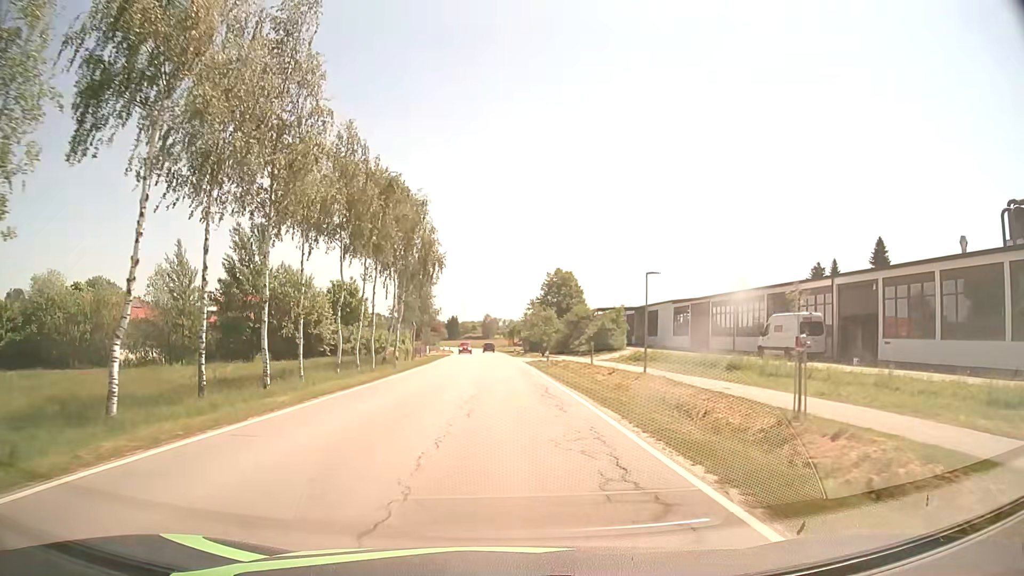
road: secondary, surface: asphalt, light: Day
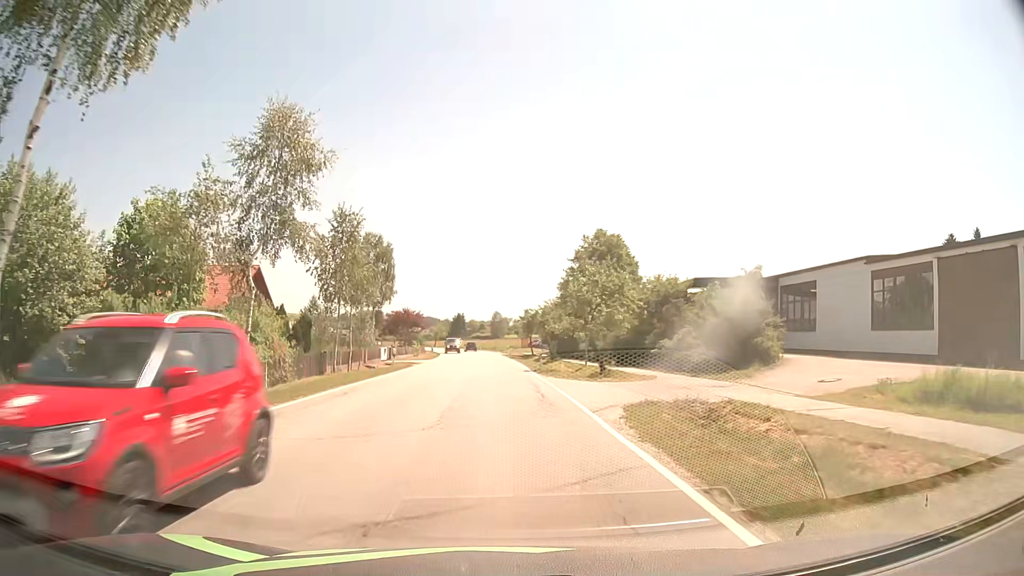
(-0.4, +38.3) m; -1°
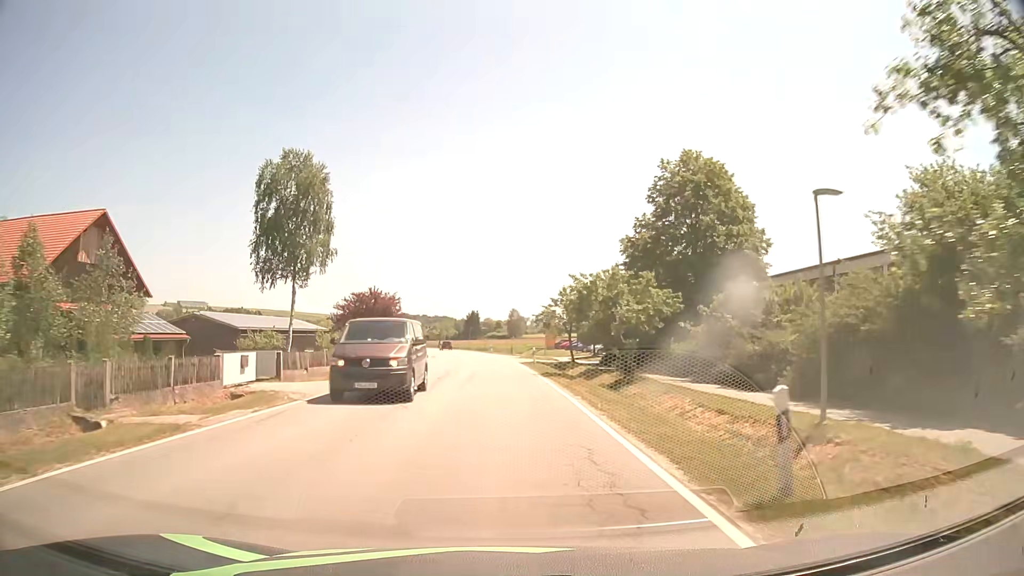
(-0.3, +30.5) m; -1°
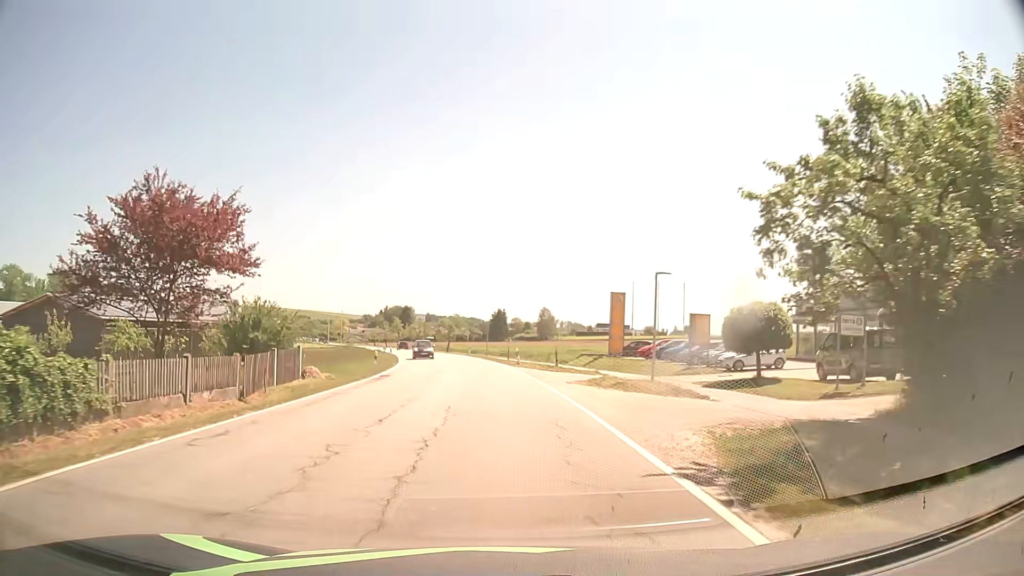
(-0.6, +38.1) m; -3°
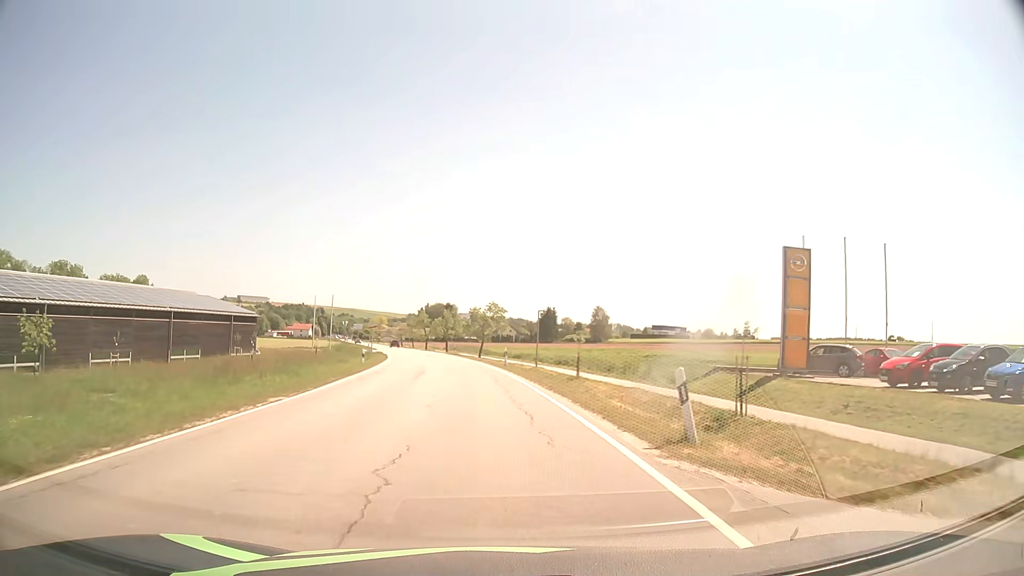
(-0.7, +30.4) m; -3°
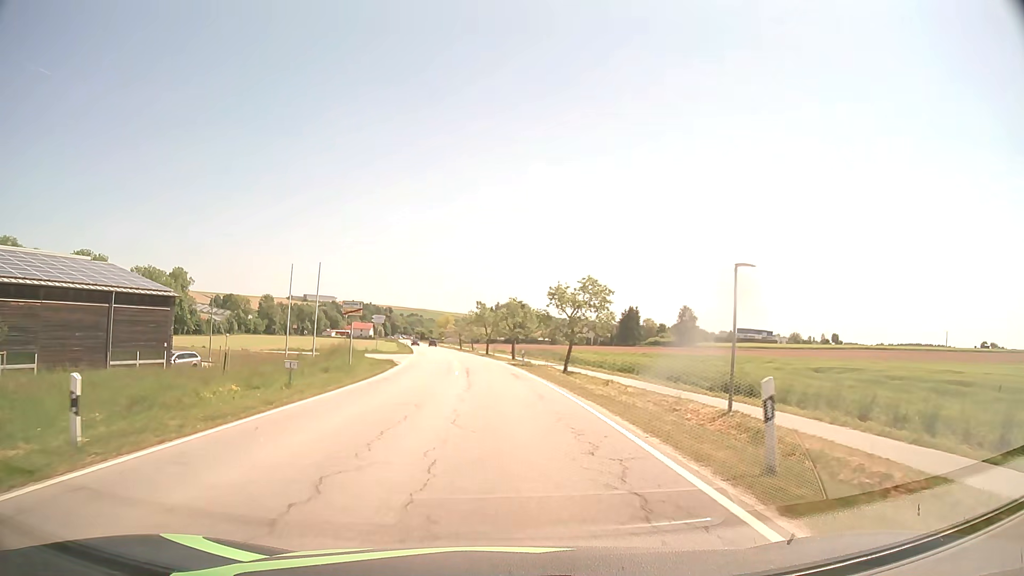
(-1.9, +30.4) m; -6°
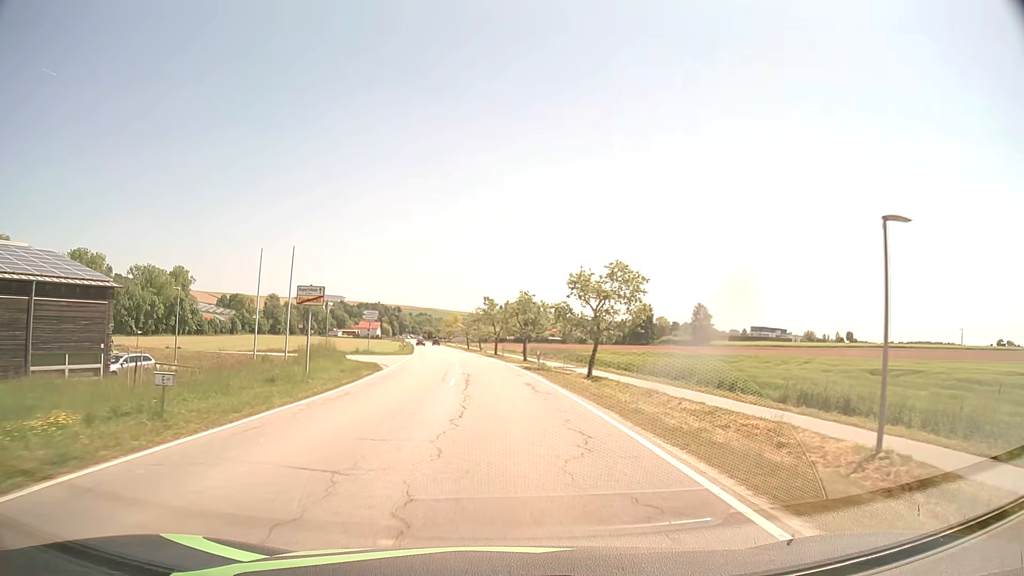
(0.0, +7.7) m; -1°
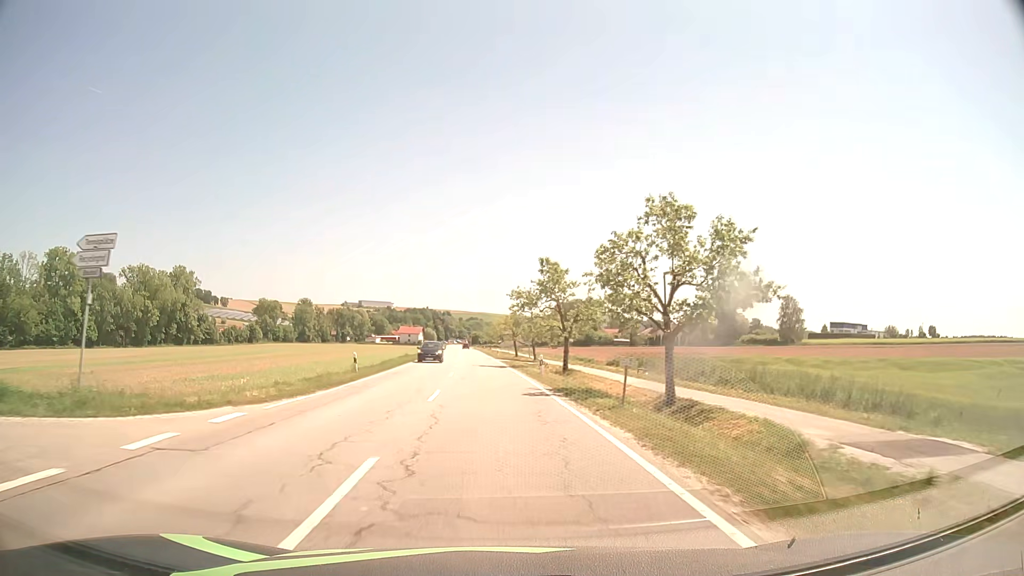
(-1.4, +41.4) m; -5°
(0, +10) (0, +20) (-1, +30) (-1, +40) (-2, +50) (-2, +60) (-3, +70) (-4, +80) (-4, +90) (-5, +100) m
